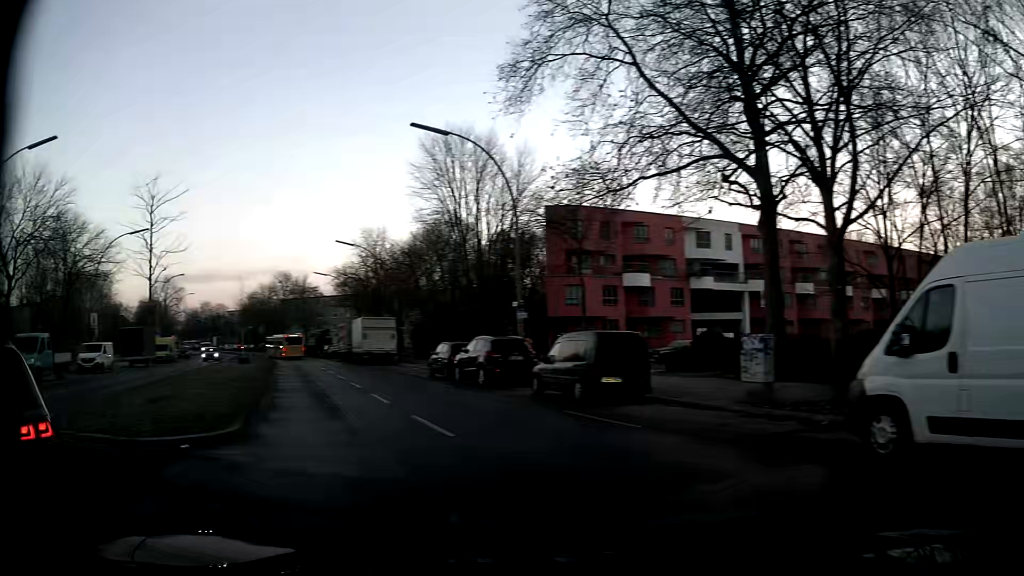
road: residential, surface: asphalt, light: Day
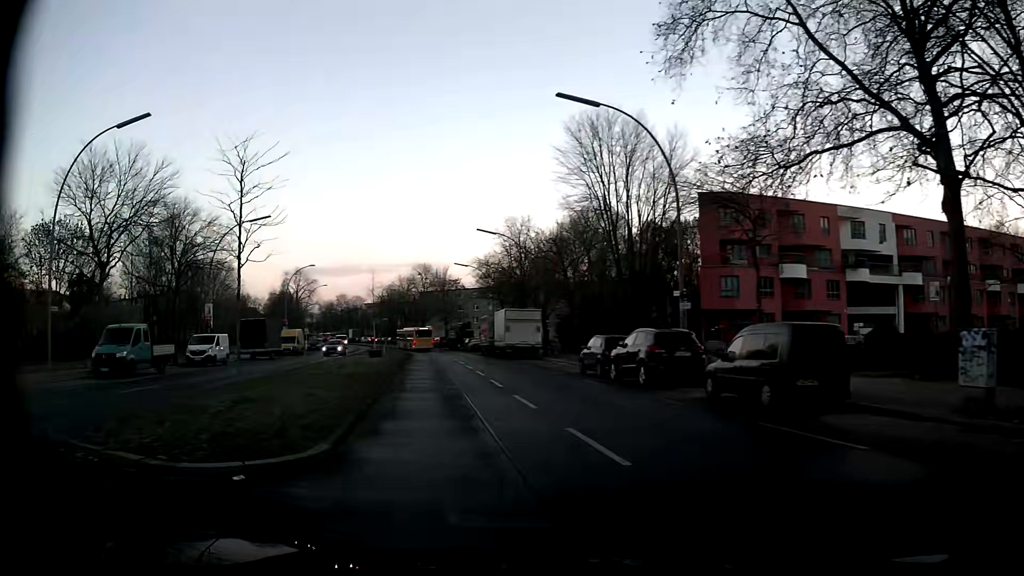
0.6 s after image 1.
(-0.4, +3.0) m; -13°
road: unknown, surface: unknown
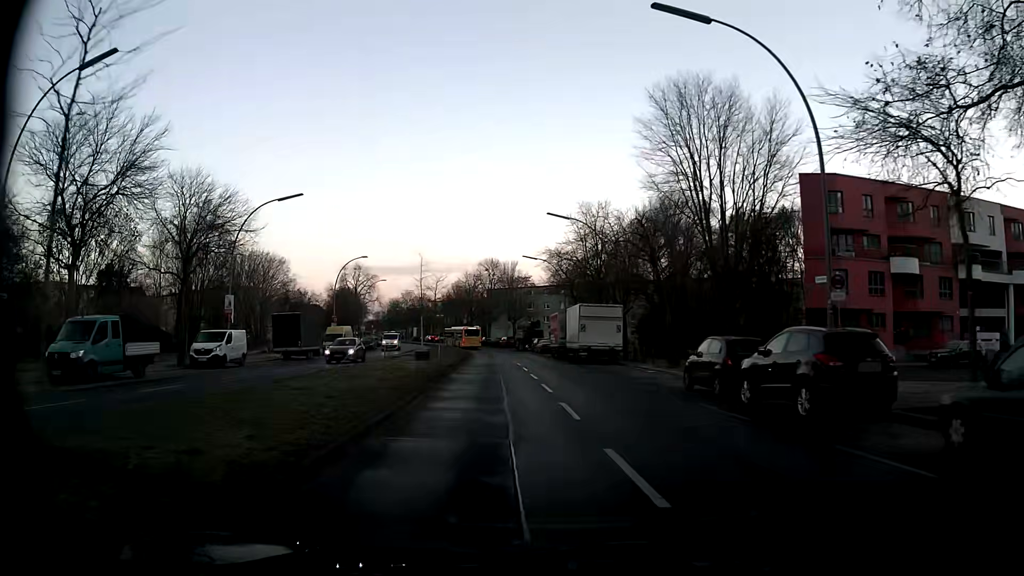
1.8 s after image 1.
(-0.4, +7.8) m; -6°
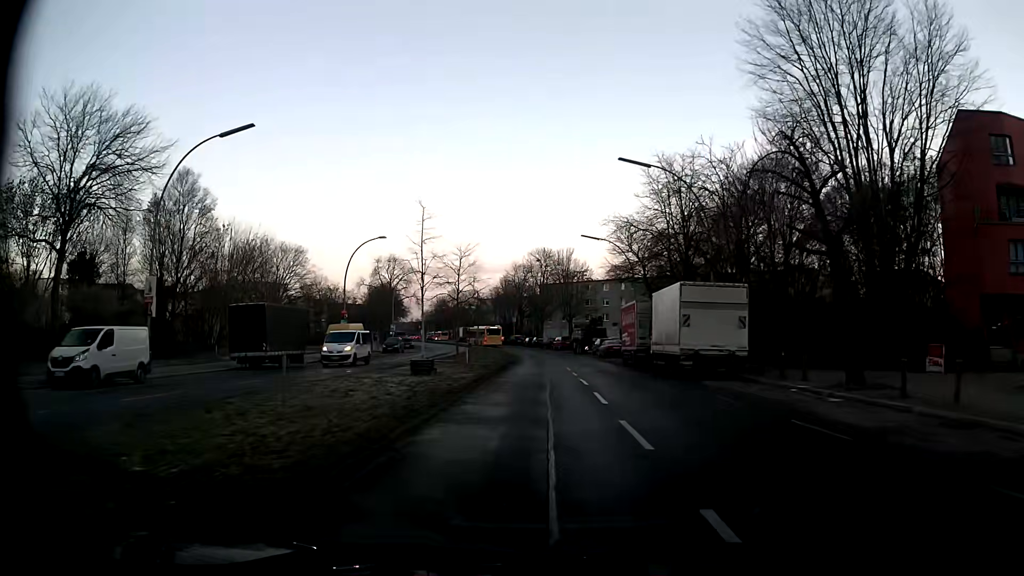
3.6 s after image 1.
(-0.9, +15.4) m; -5°
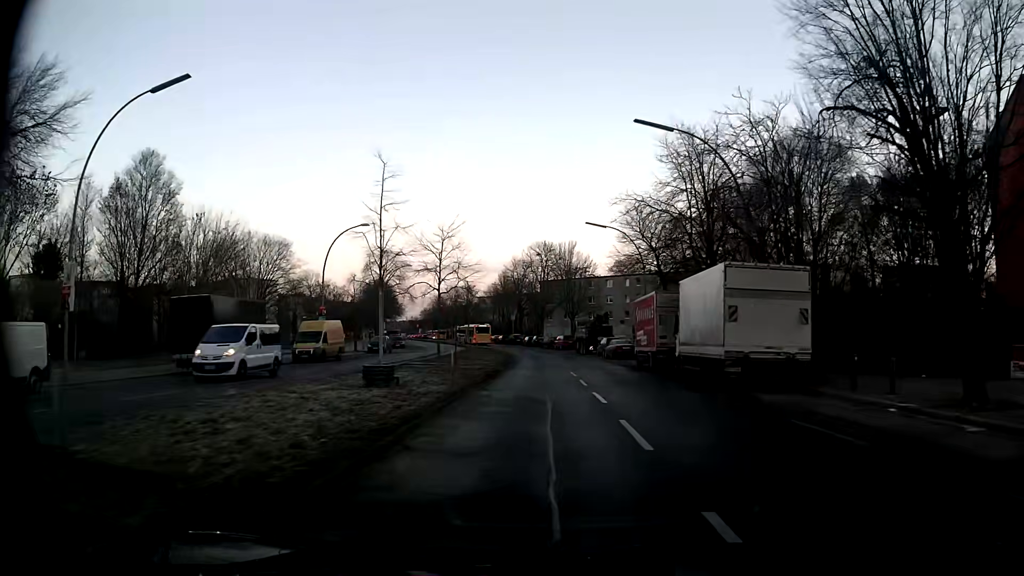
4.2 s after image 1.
(0.0, +6.2) m; 0°
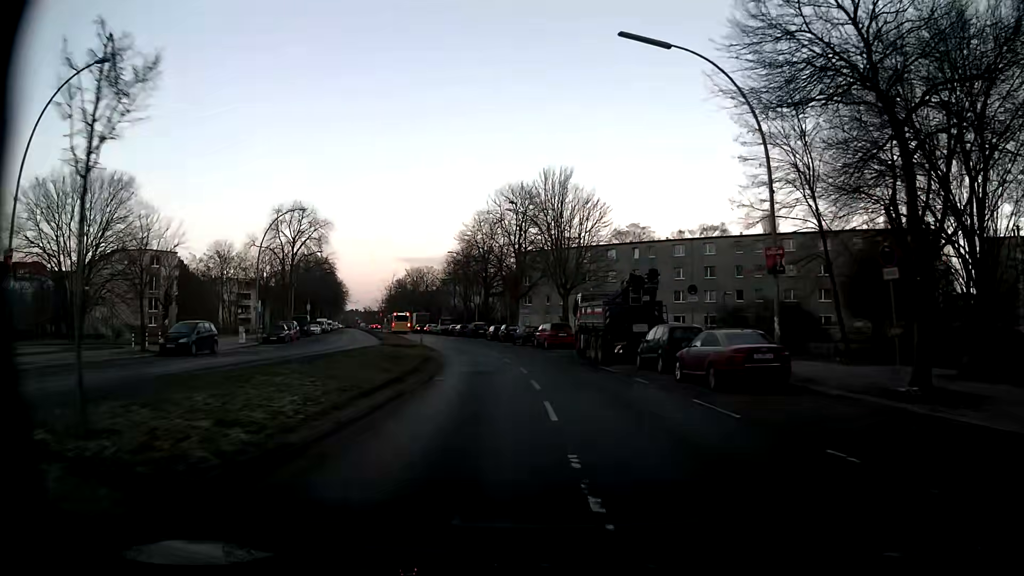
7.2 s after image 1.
(+0.2, +33.7) m; +2°
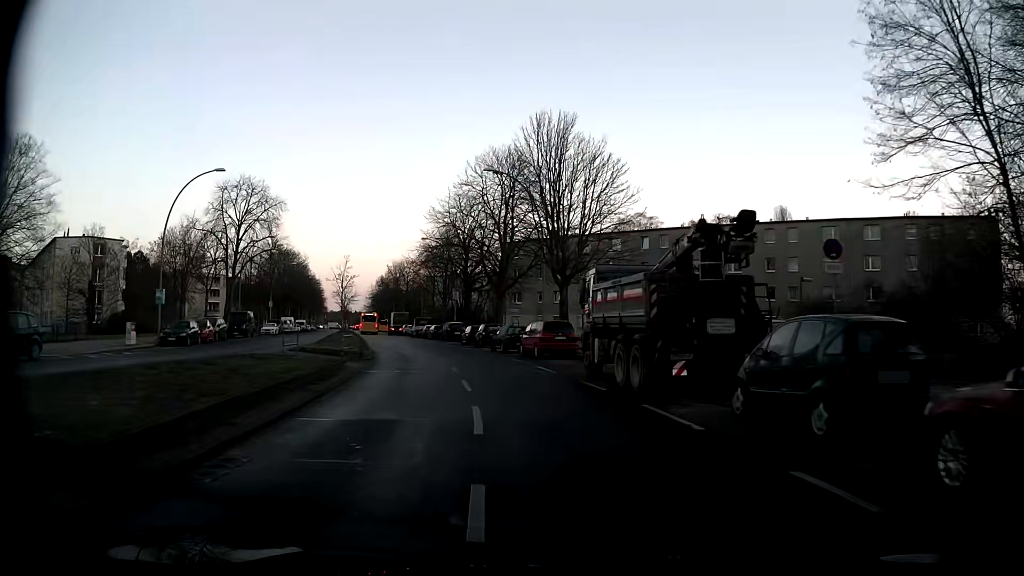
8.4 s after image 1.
(0.0, +13.5) m; 0°
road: secondary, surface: asphalt
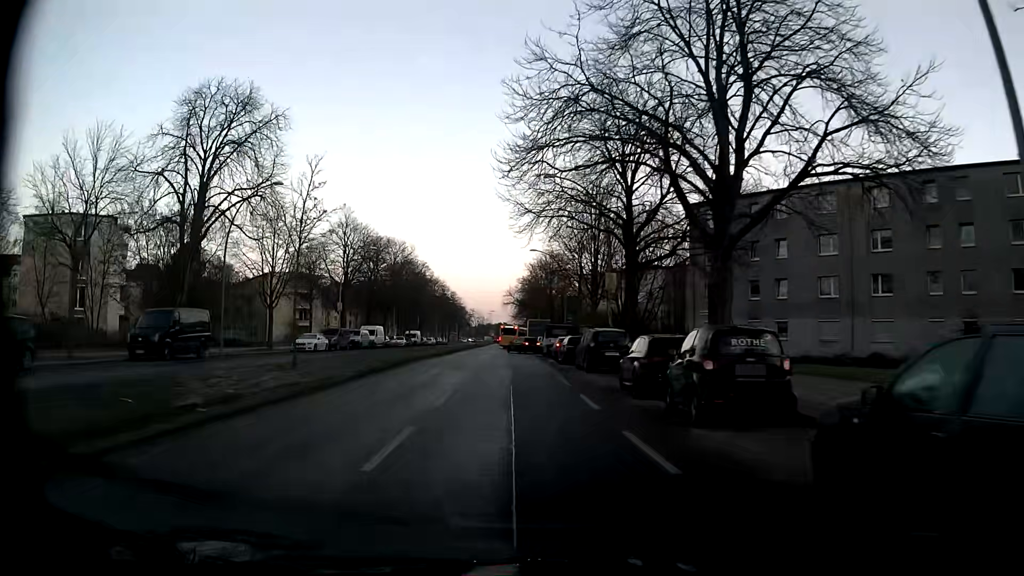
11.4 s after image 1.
(-3.4, +32.5) m; -14°
(0, +10) (-1, +20) (-2, +30) (-4, +40) (-5, +50) (-6, +60) (-6, +70) (-6, +80) (-5, +90) (-6, +100) m
